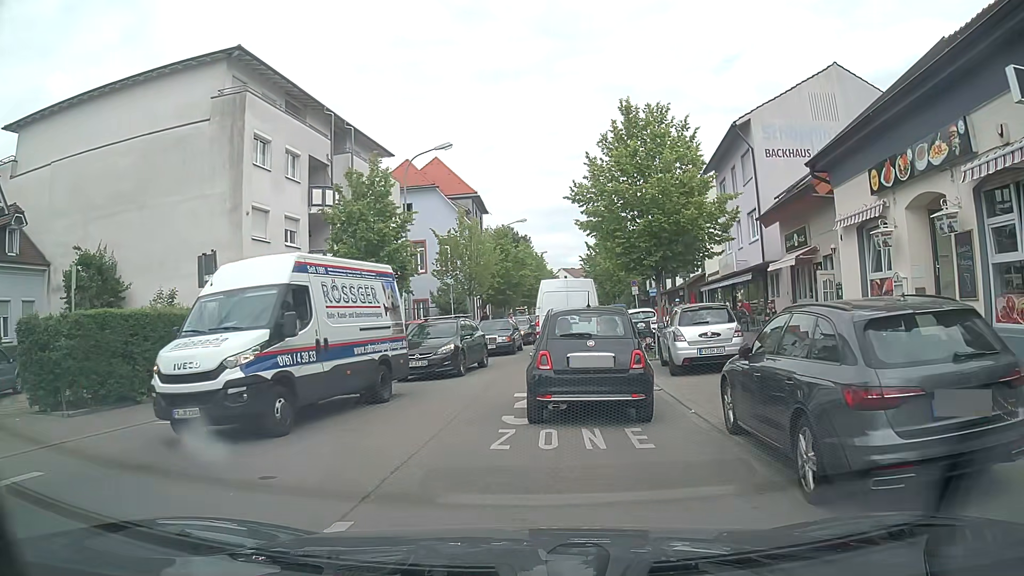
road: tertiary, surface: asphalt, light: Day
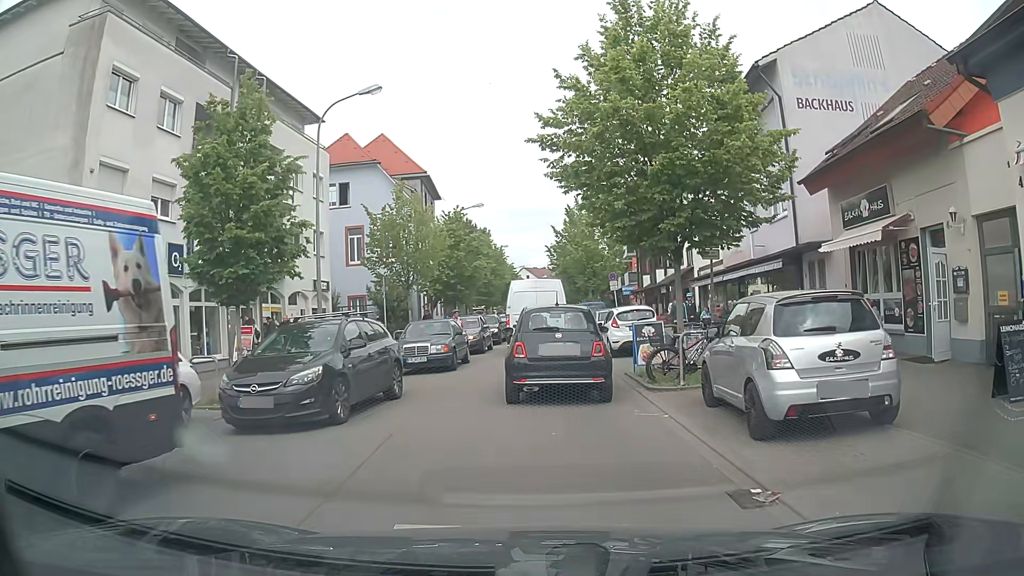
(+0.1, +7.9) m; +3°
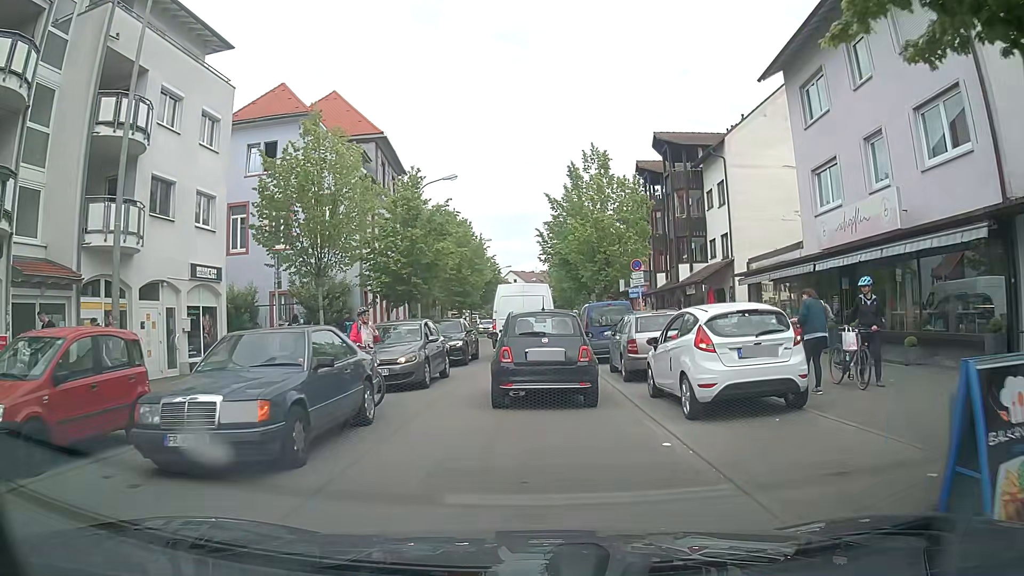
(0.0, +11.3) m; 0°
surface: paving_stones
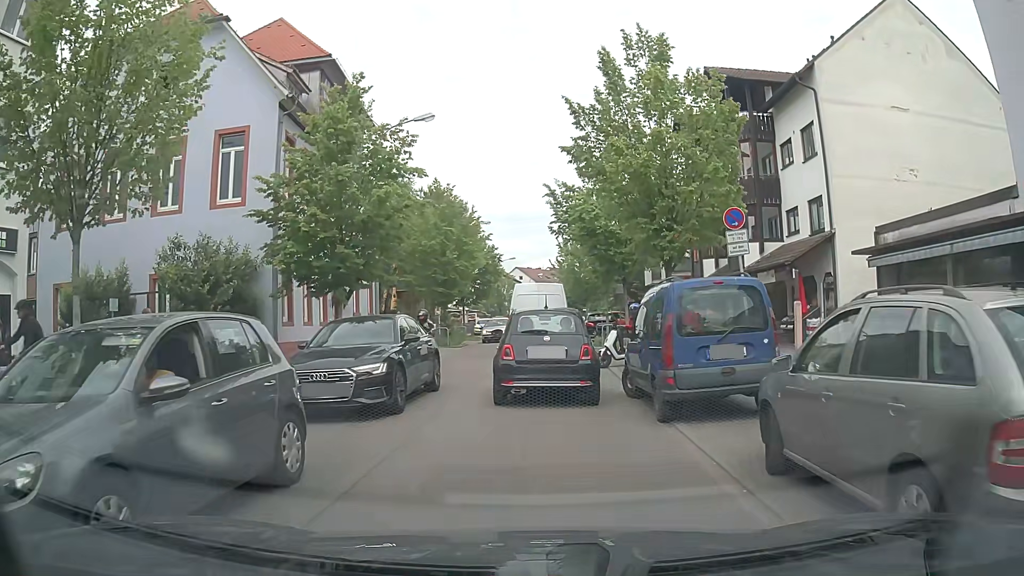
(+0.1, +11.1) m; -1°
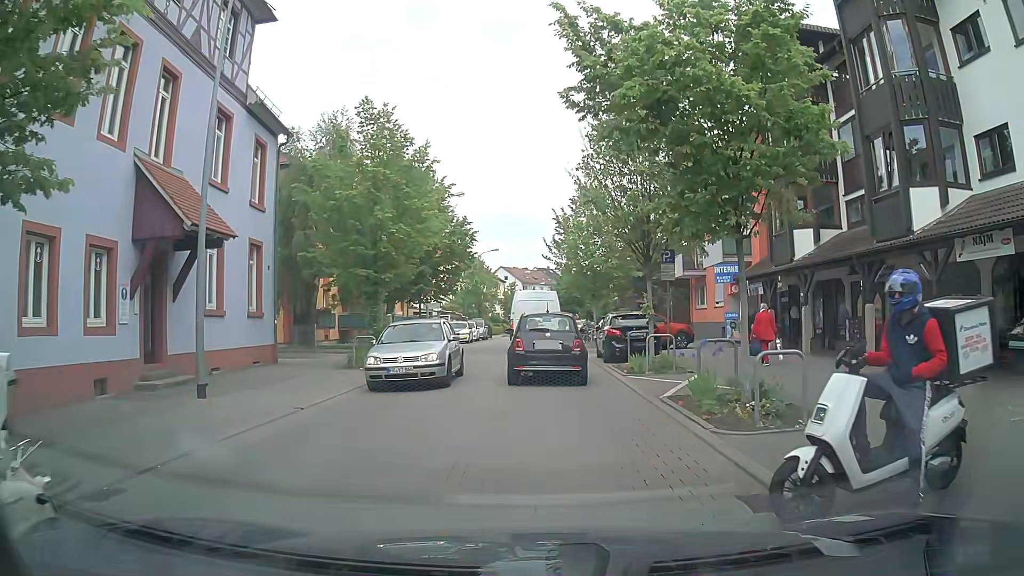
(+0.2, +13.7) m; +1°
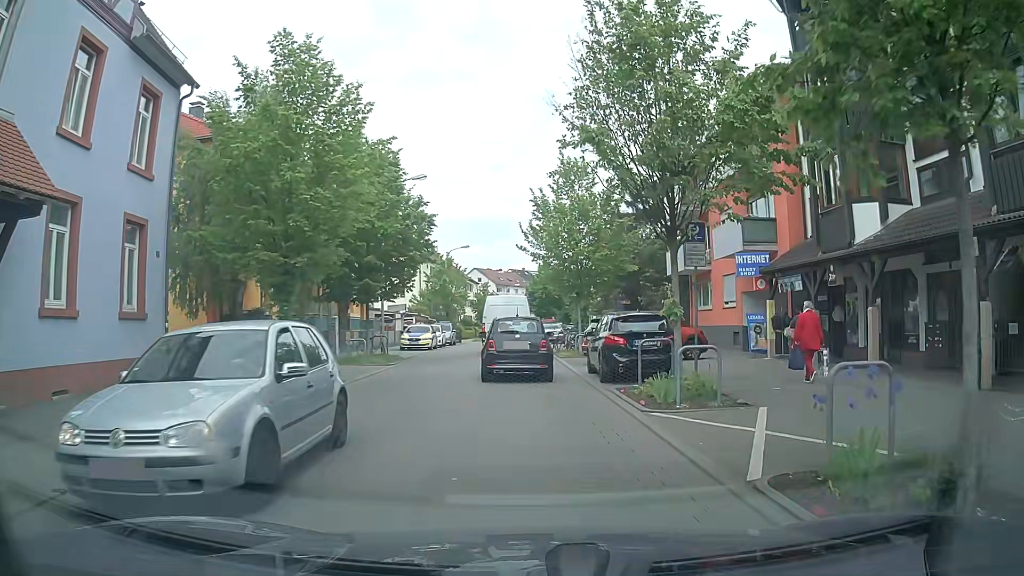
(+0.1, +6.0) m; 0°
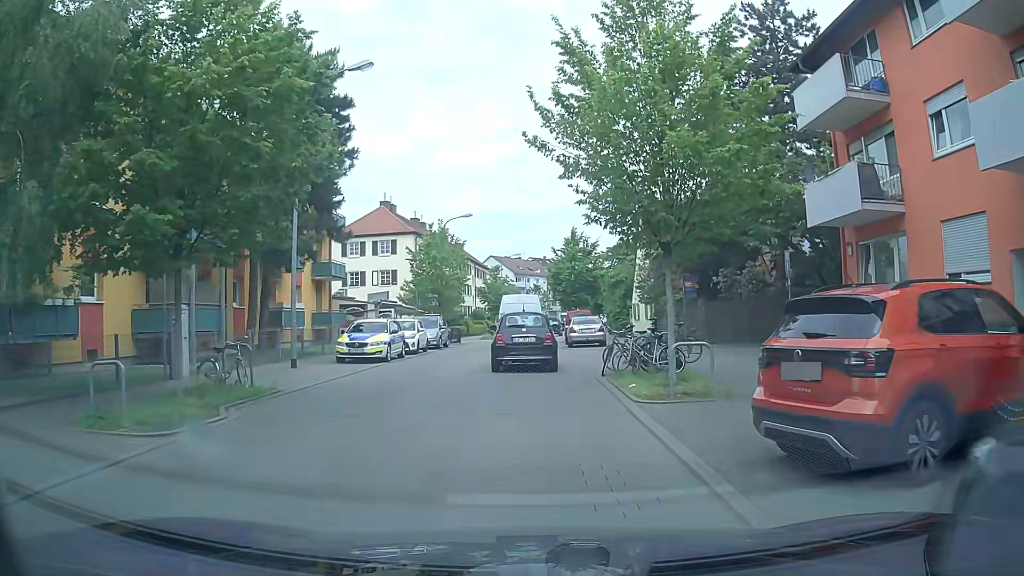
(+0.6, +15.9) m; 0°
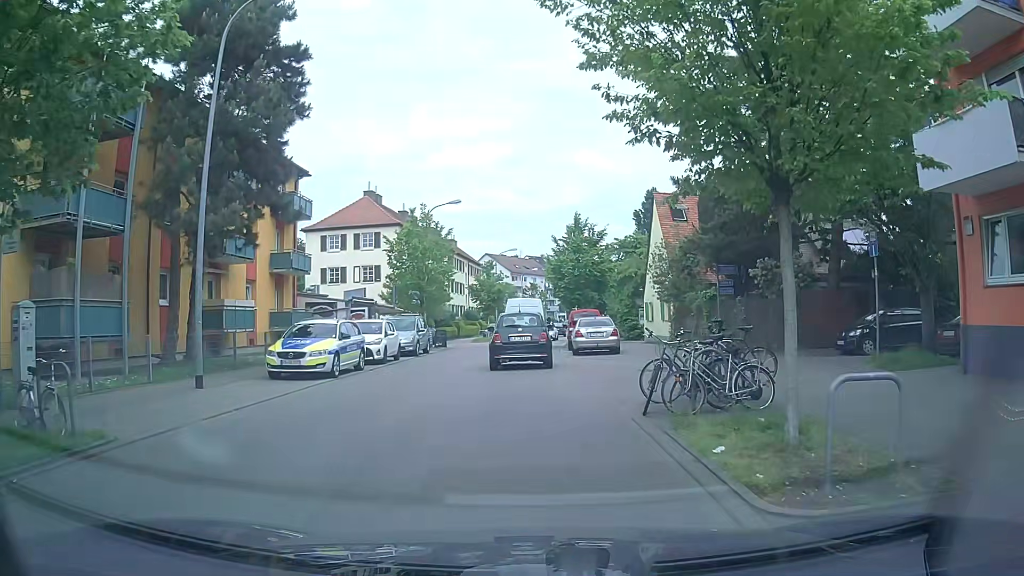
(0.0, +5.9) m; 0°
(0, +10) (0, +20) (0, +30) (+1, +40) (+2, +50) (+2, +60) (+3, +70) (+4, +80) (+5, +90) (+7, +100) m
